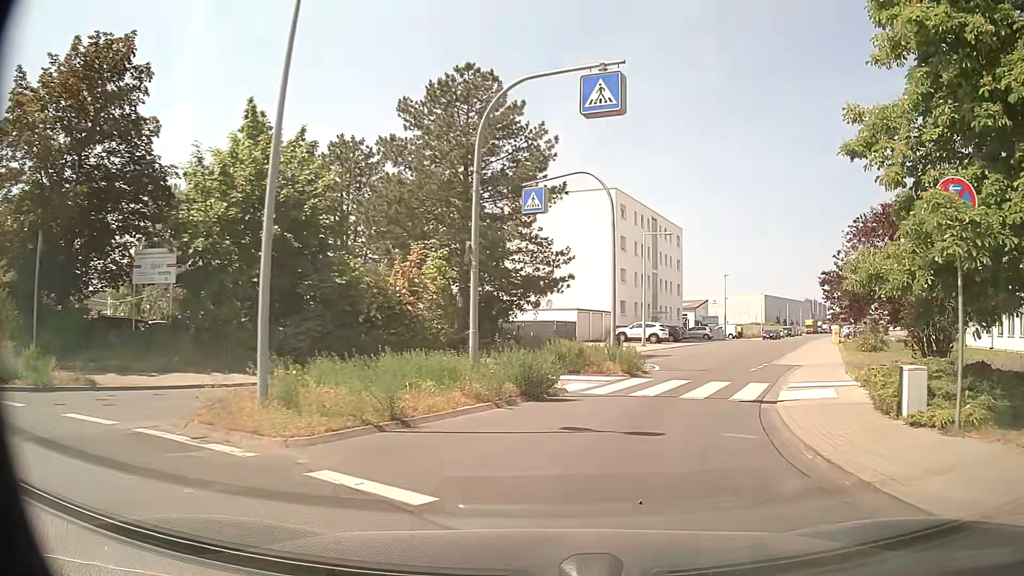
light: Day
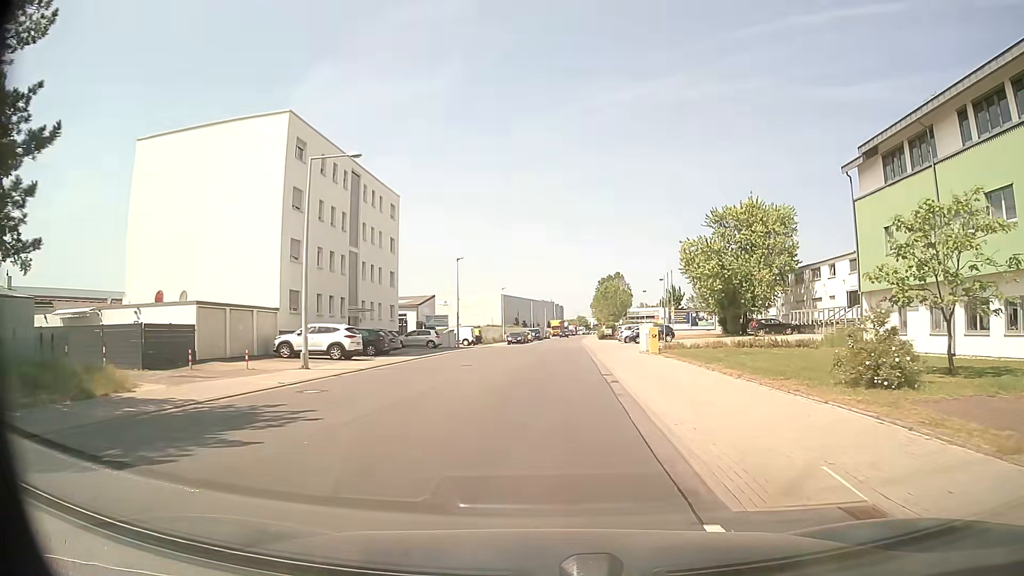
(+5.6, +22.3) m; +24°
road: unclassified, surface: asphalt
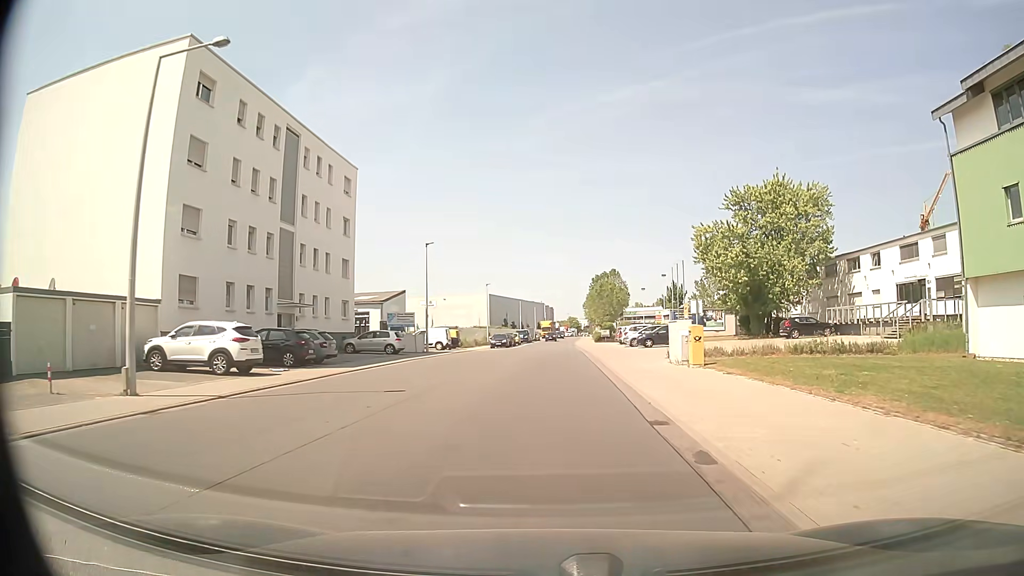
(0.0, +11.2) m; +1°
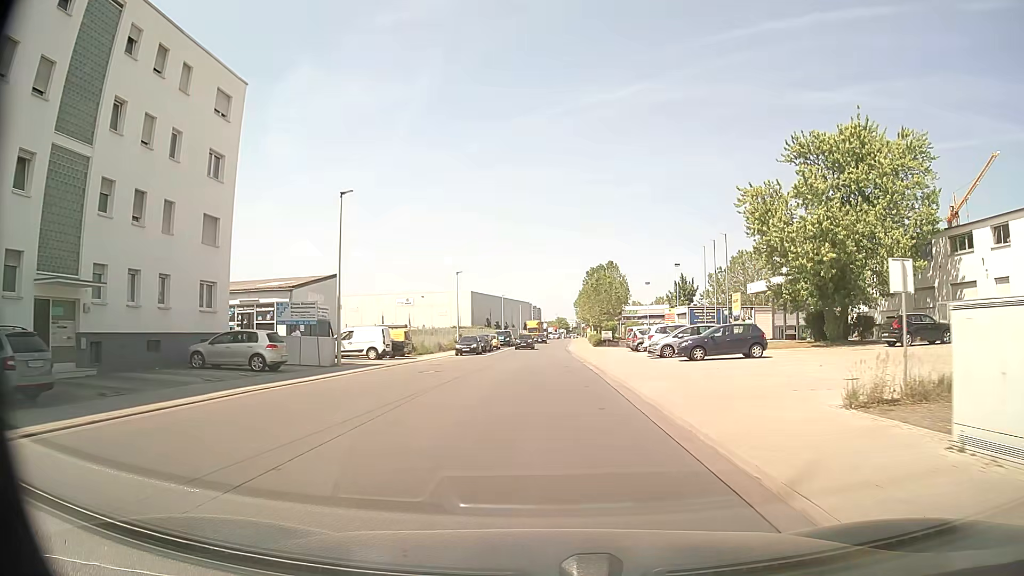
(+0.1, +18.7) m; +1°
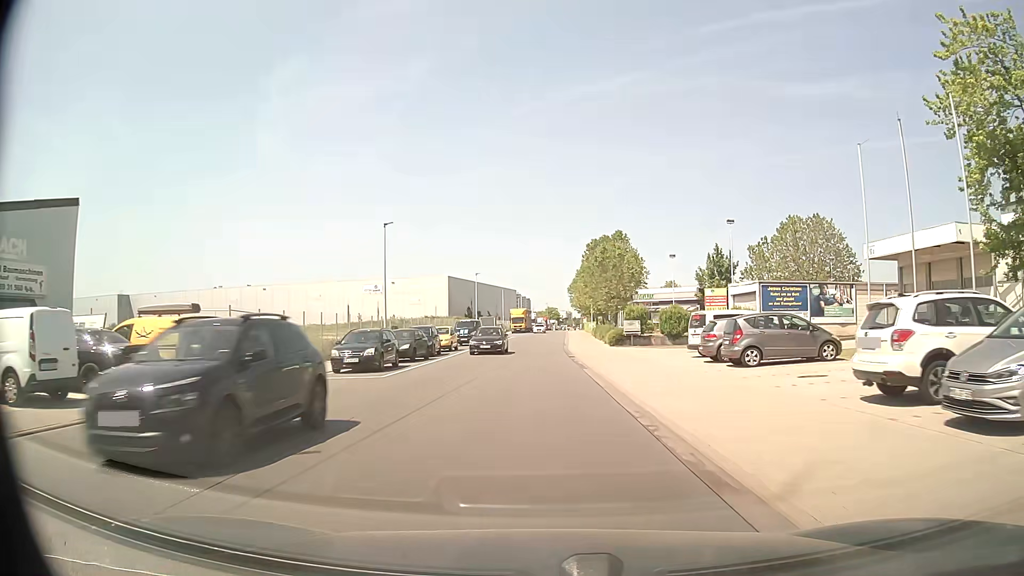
(+0.1, +27.6) m; +1°
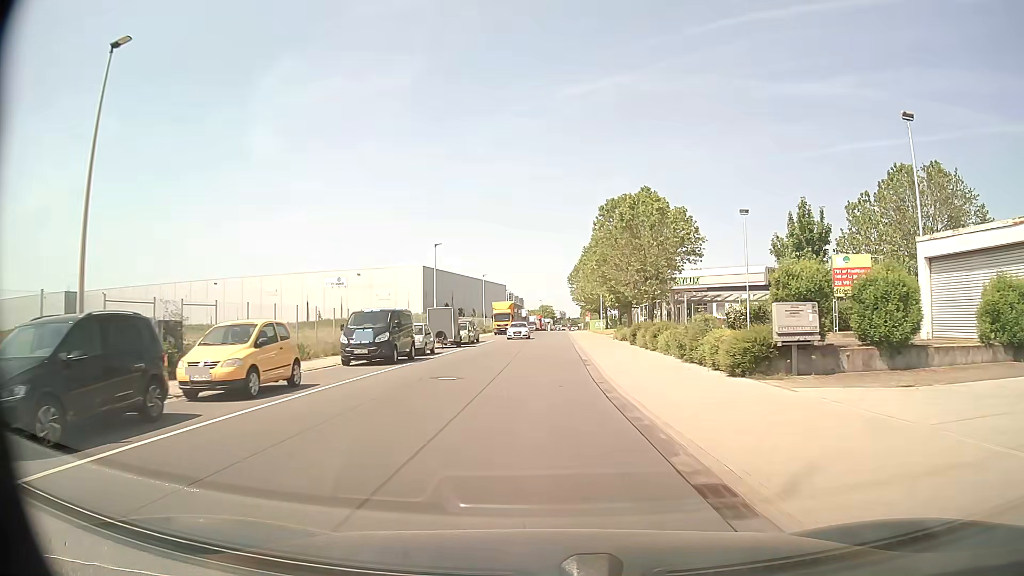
(-0.1, +28.7) m; 0°
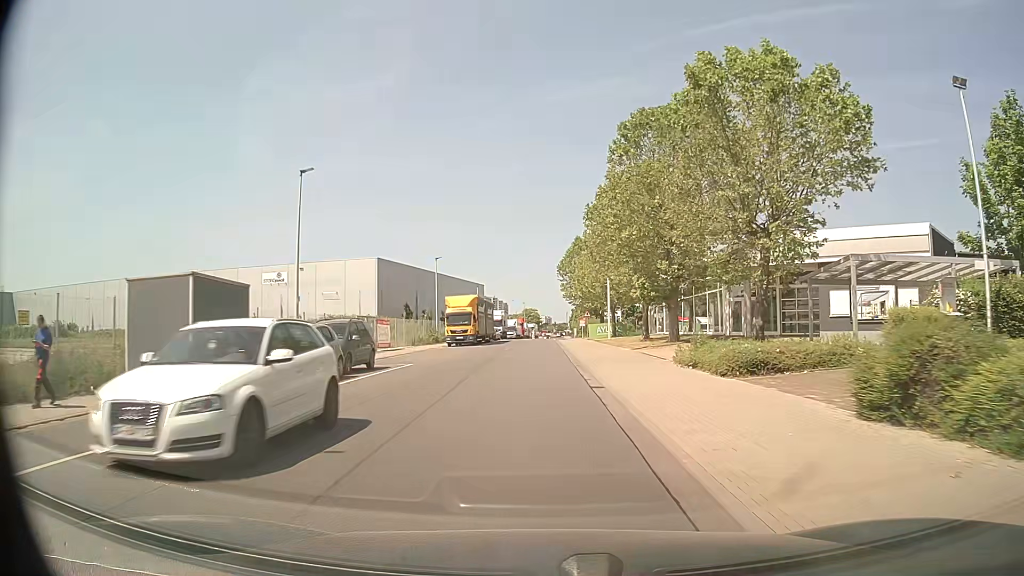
(+0.5, +28.3) m; +1°
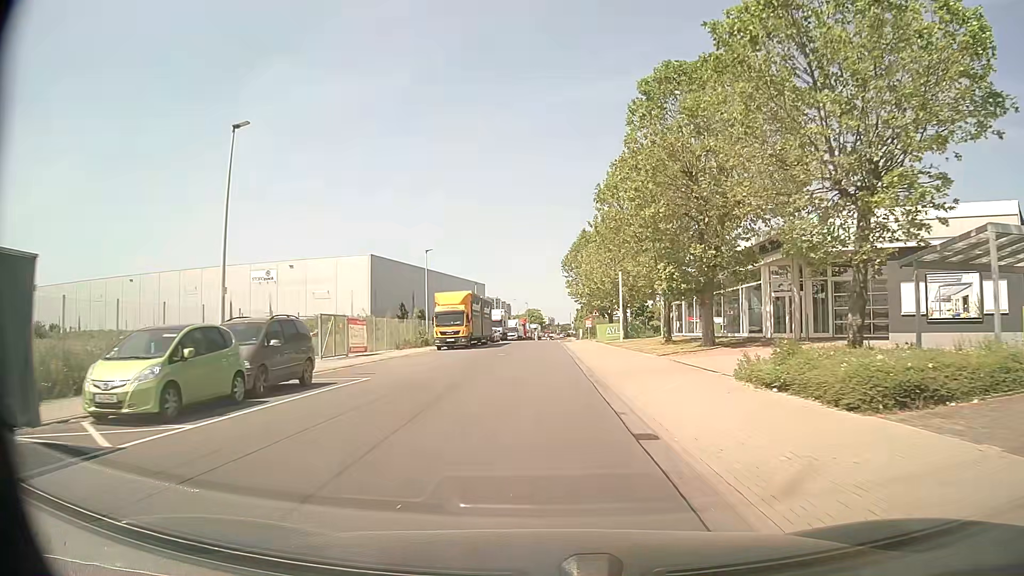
(0.0, +6.9) m; 0°
